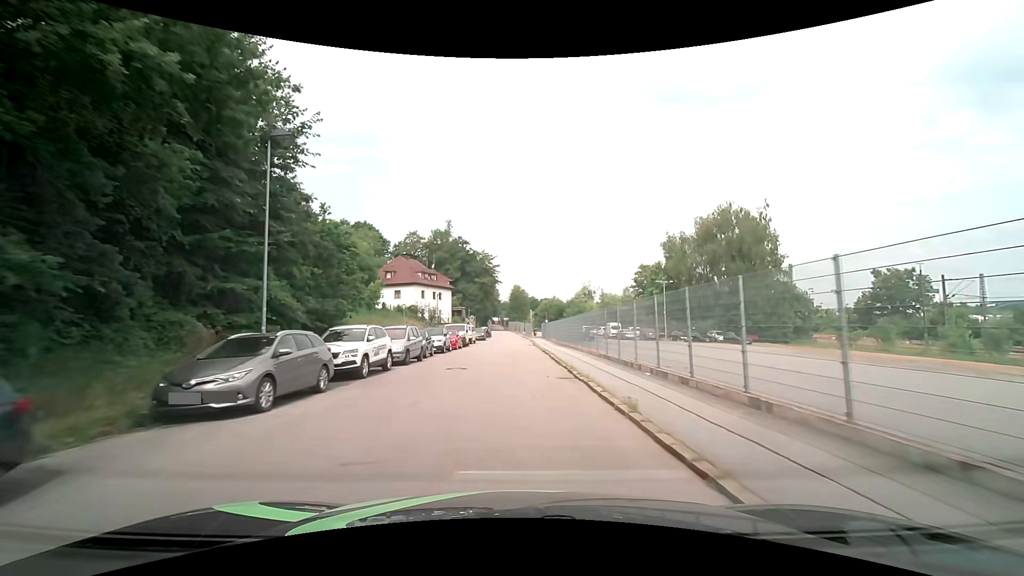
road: residential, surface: asphalt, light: Day
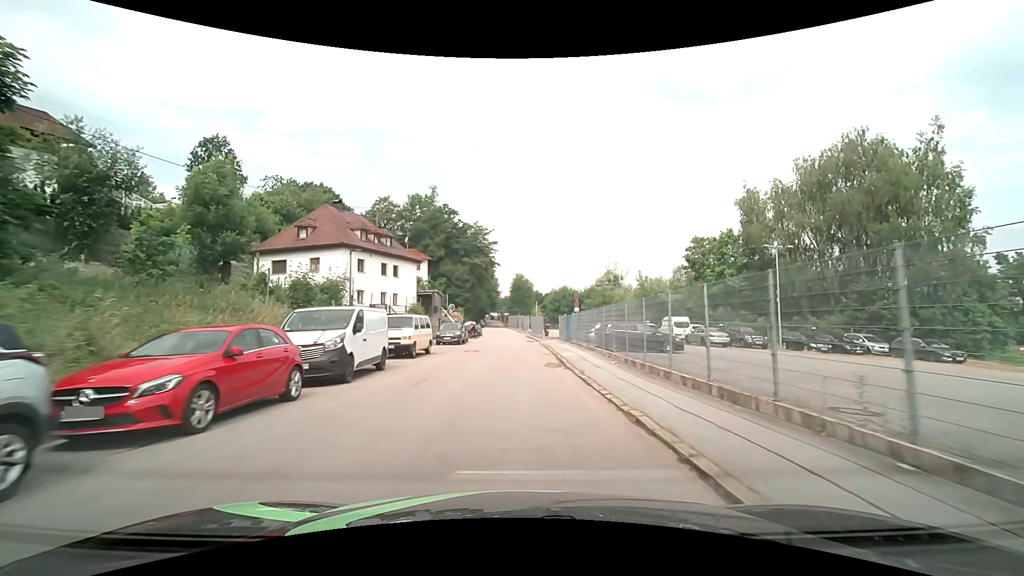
(0.0, +28.8) m; 0°
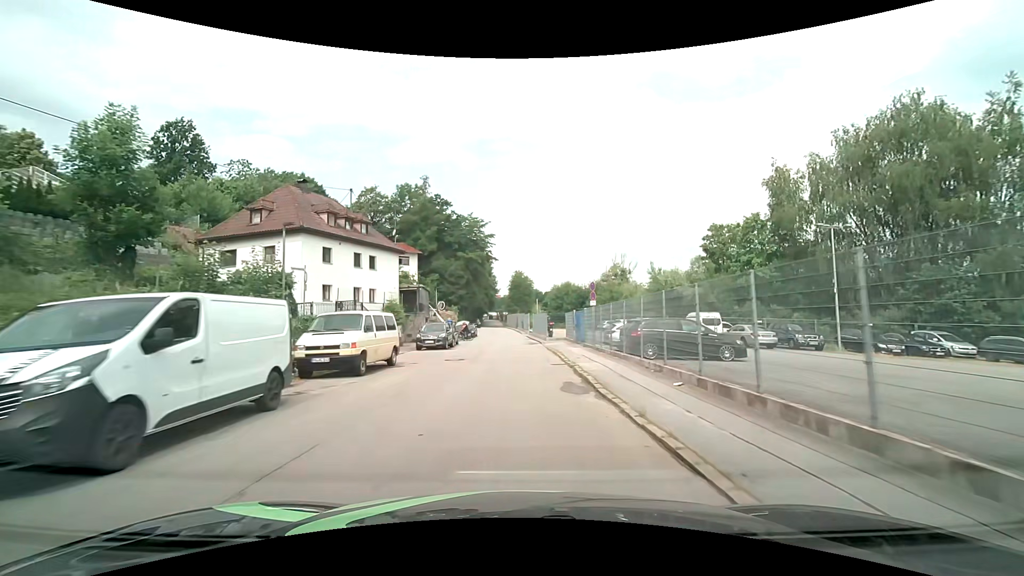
(0.0, +7.0) m; 0°
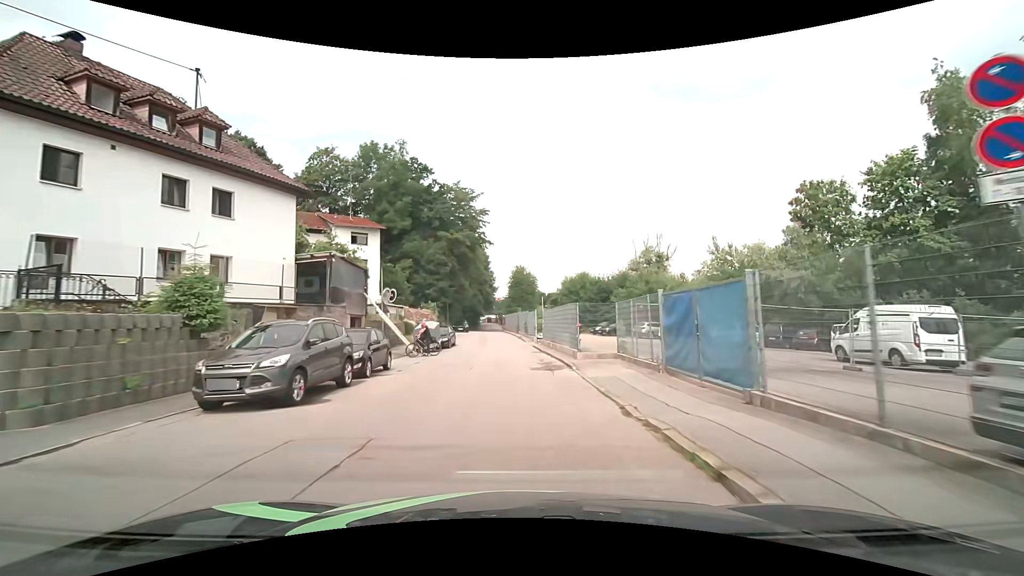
(0.0, +20.2) m; -1°
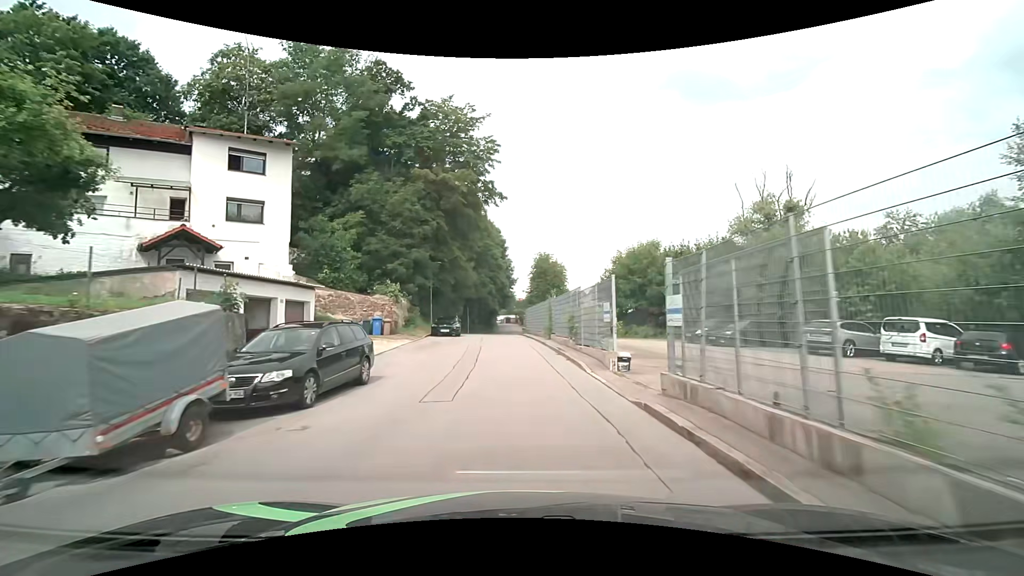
(-0.3, +24.7) m; -2°
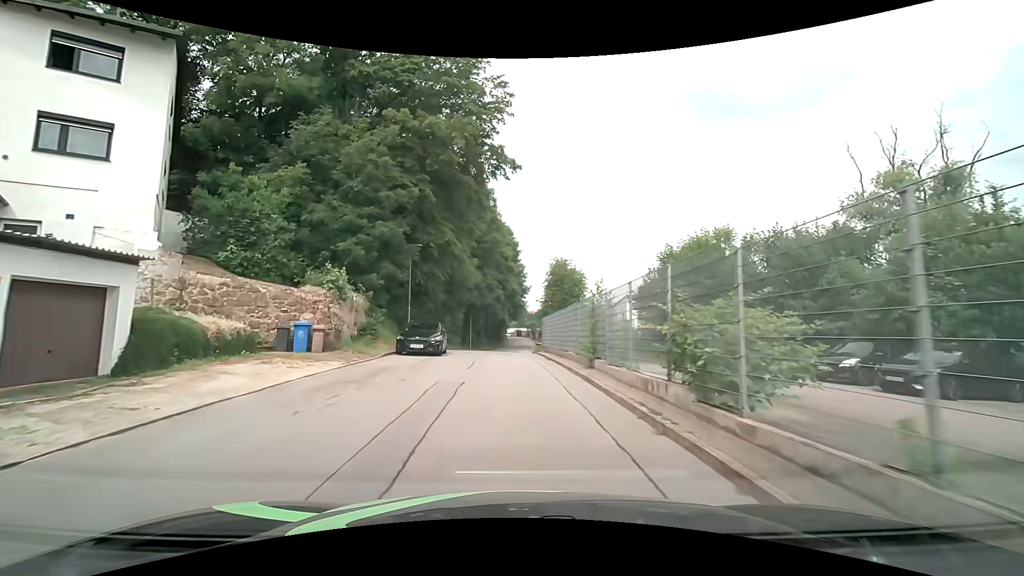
(-0.2, +11.5) m; -2°
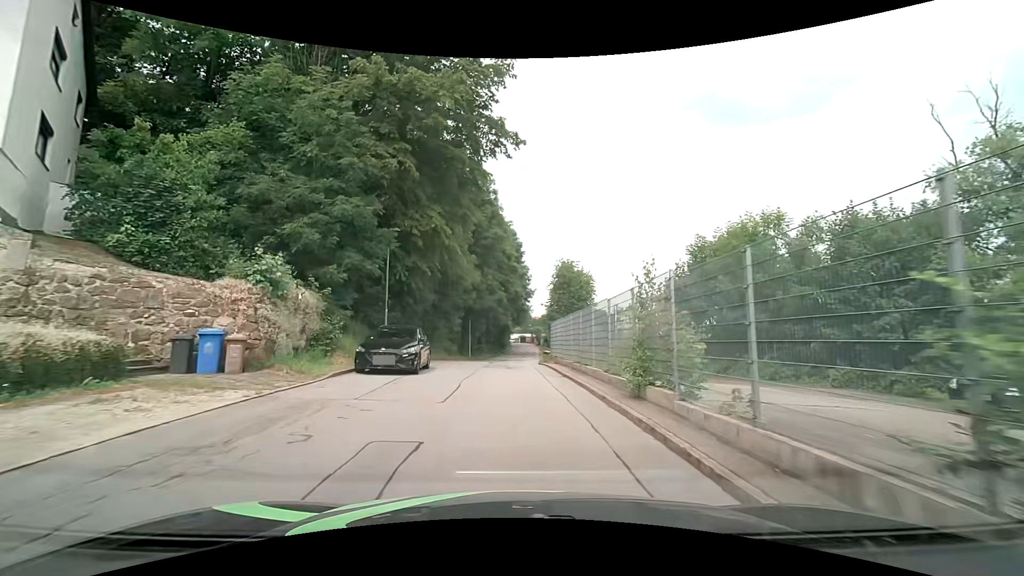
(0.0, +5.4) m; 0°
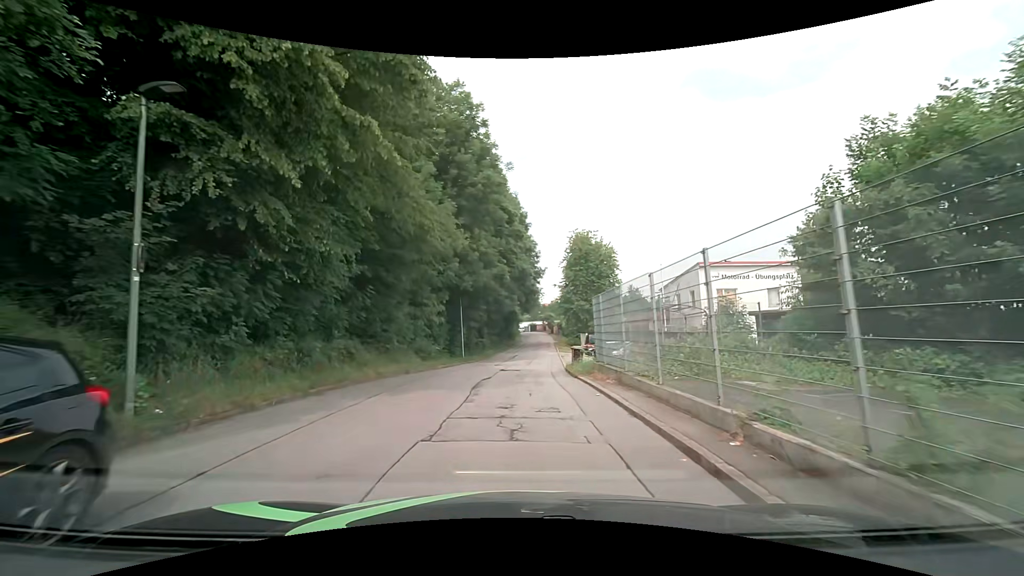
(-0.1, +14.1) m; -1°
